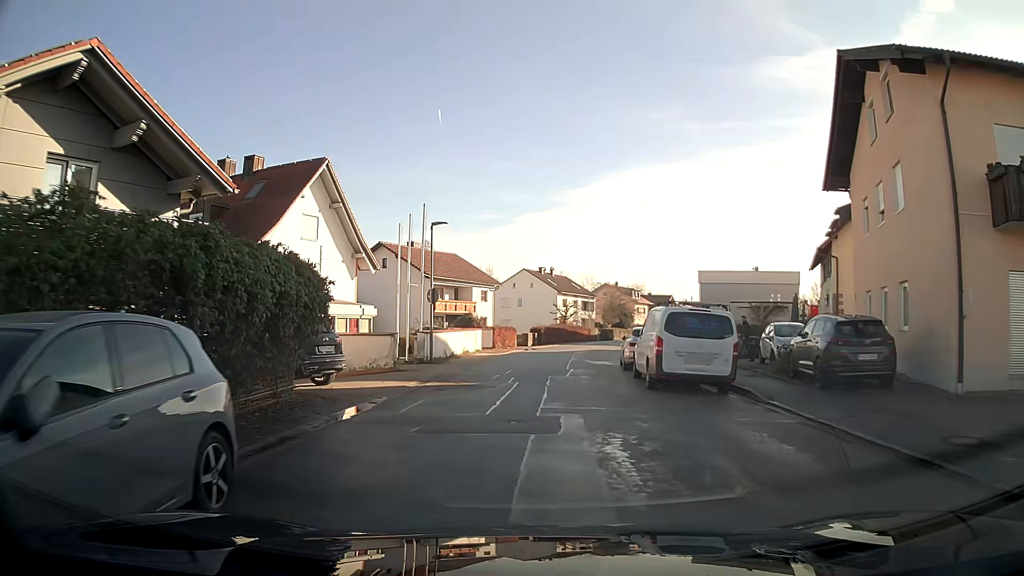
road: residential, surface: asphalt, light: Day
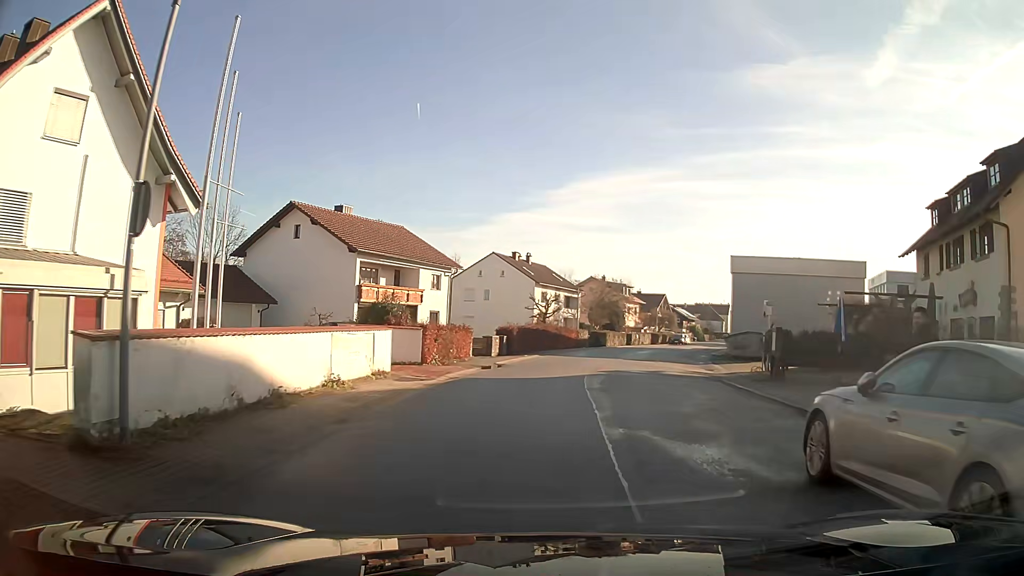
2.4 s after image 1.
(+0.3, +18.3) m; +3°
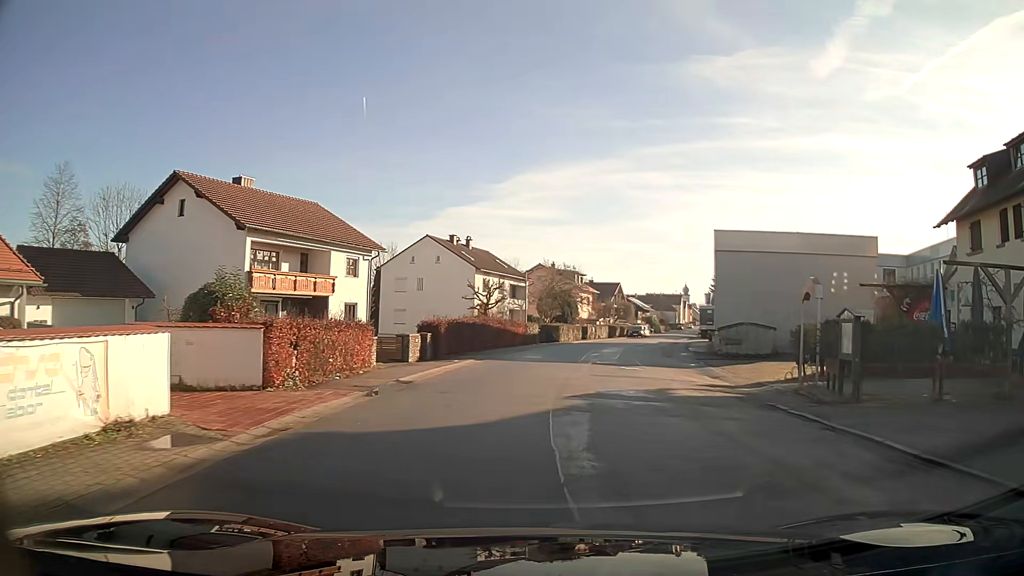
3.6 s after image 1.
(+0.4, +9.2) m; +6°
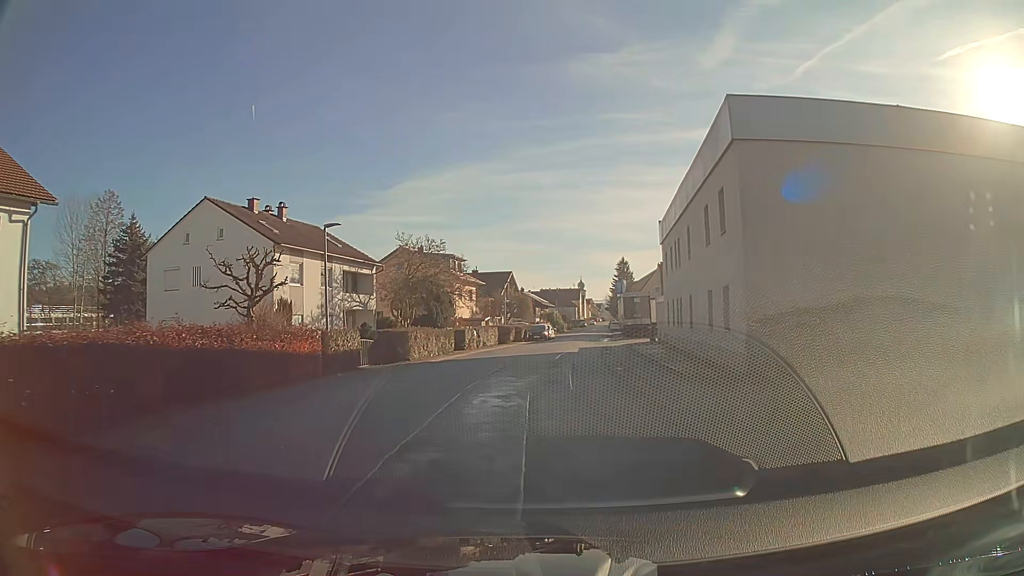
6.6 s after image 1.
(+2.0, +23.1) m; +7°
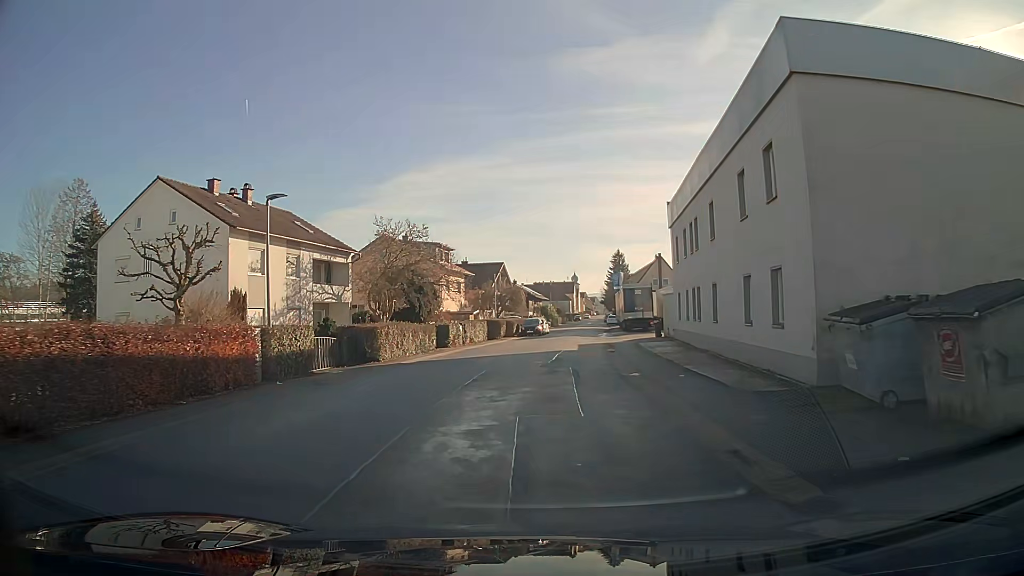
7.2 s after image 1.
(0.0, +4.7) m; +1°
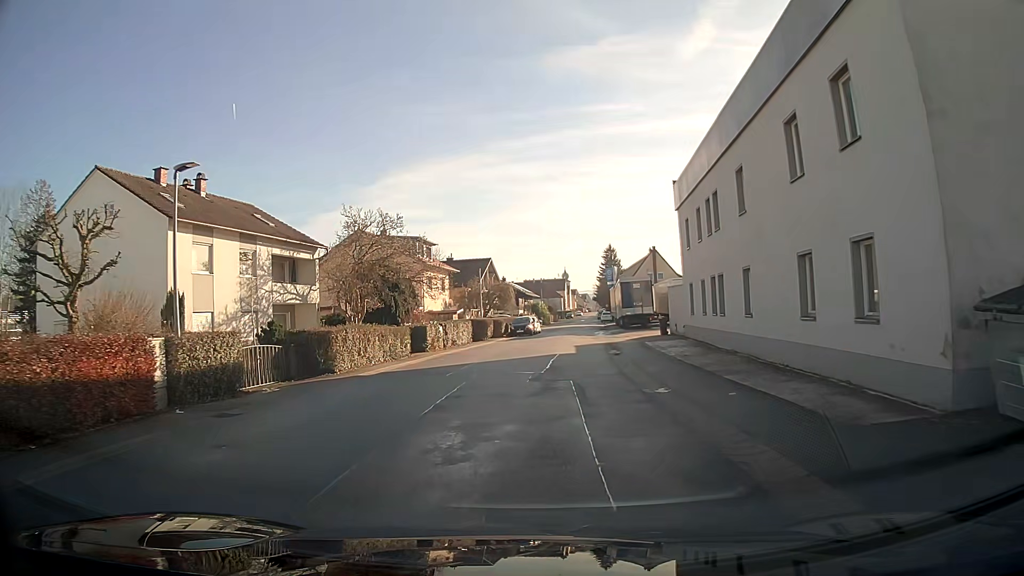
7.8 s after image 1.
(0.0, +4.7) m; 0°
